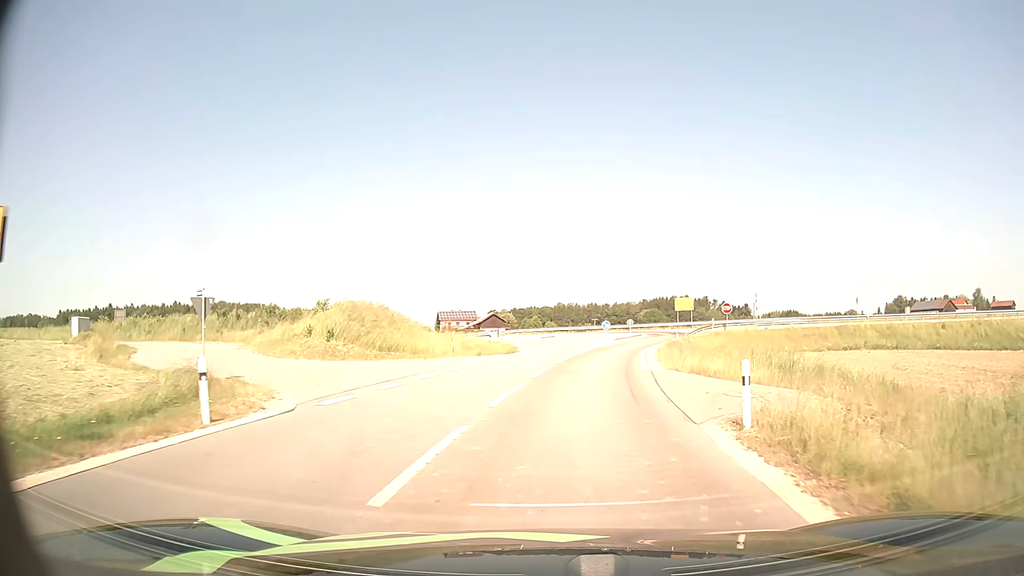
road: tertiary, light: Day
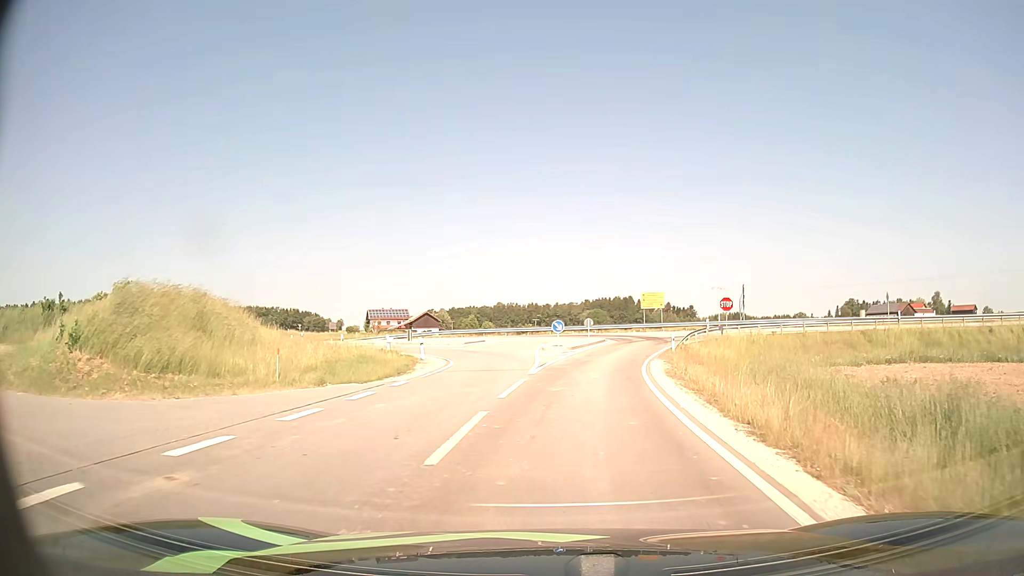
(+0.7, +16.5) m; +5°
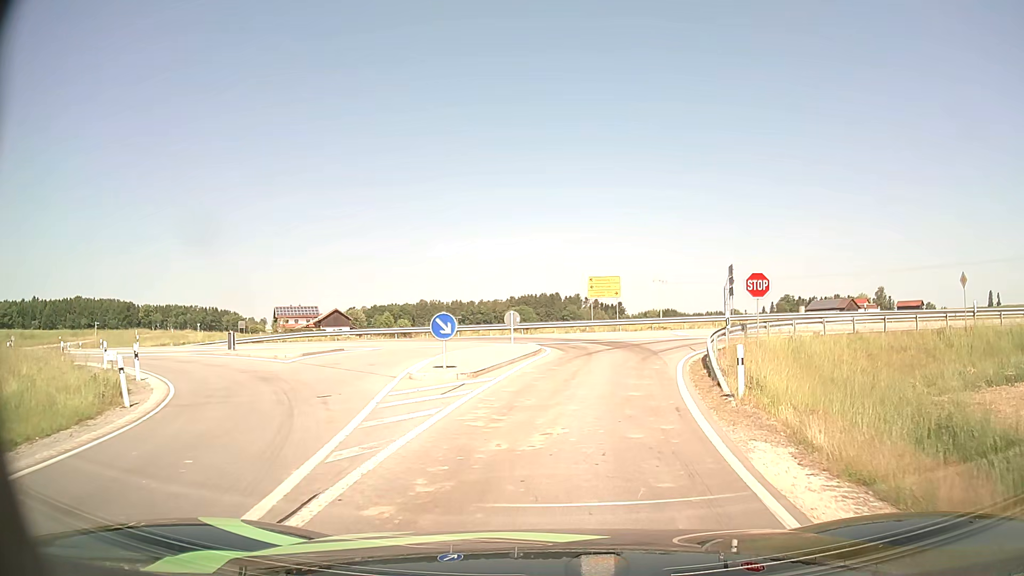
(+1.0, +17.9) m; +6°
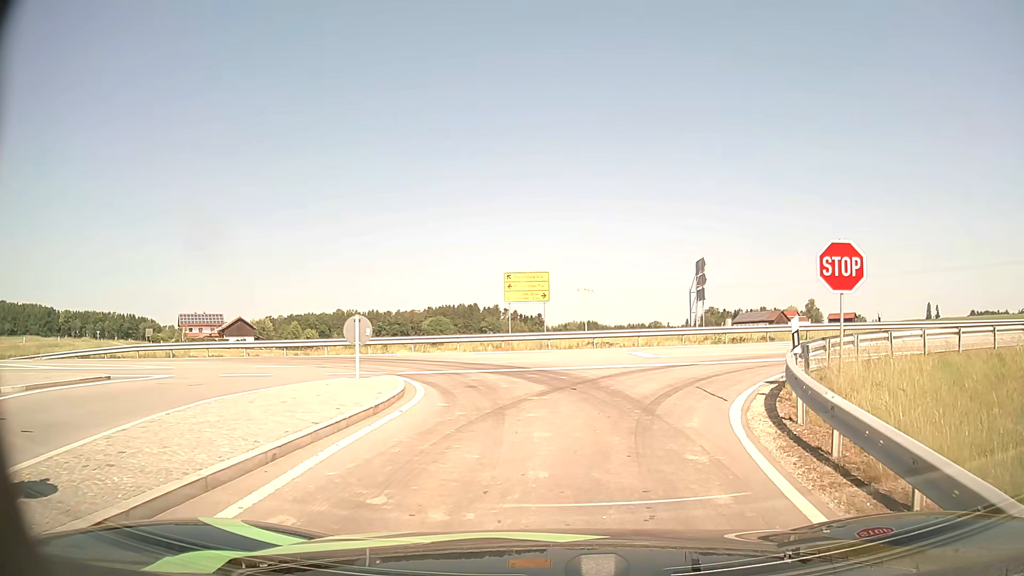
(+0.6, +11.8) m; +7°
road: tertiary_link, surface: asphalt
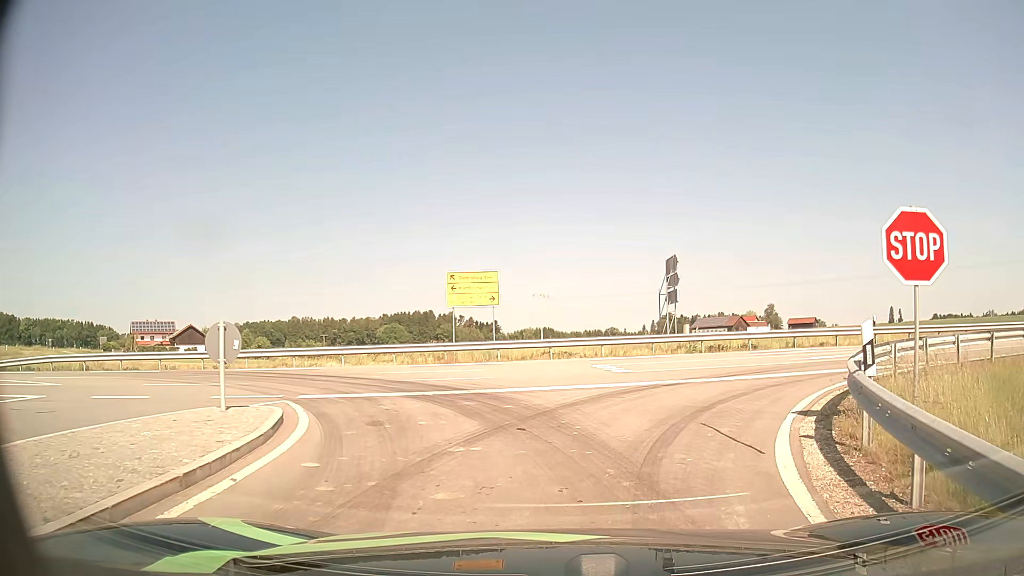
(+0.1, +4.0) m; +4°
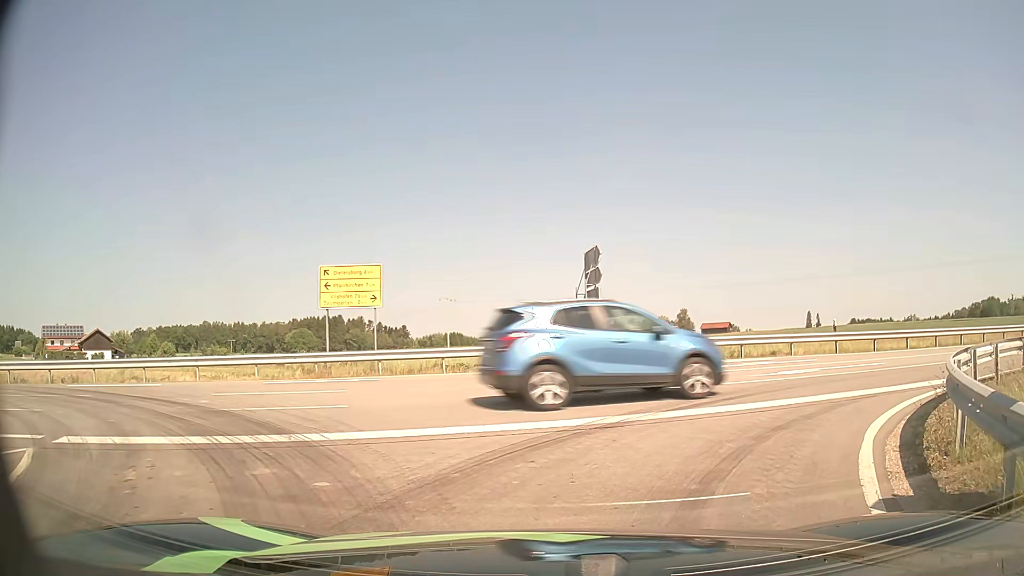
(+0.3, +4.9) m; +7°
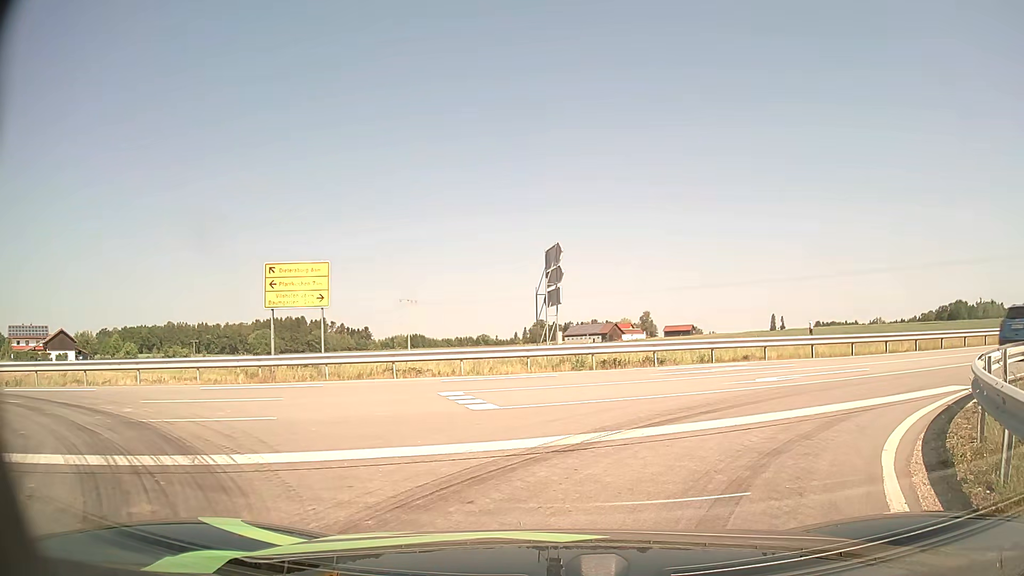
(0.0, +1.4) m; +3°
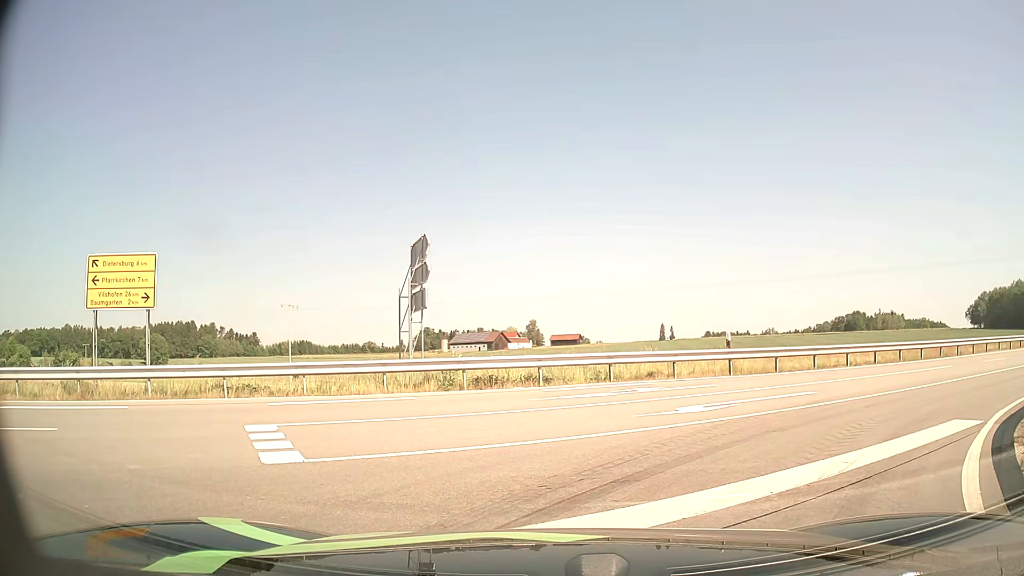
(+0.3, +3.7) m; +8°
(+3, +9) (+11, +15) (+20, +20) (+29, +25) (+38, +29) (+47, +33) (+56, +37) (+65, +41) (+74, +45) (+84, +49) m
